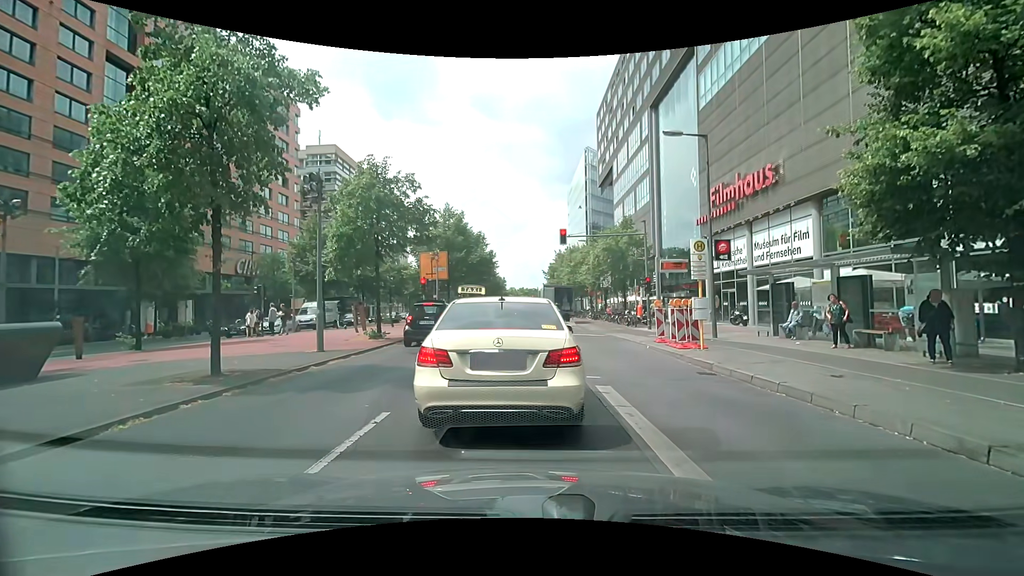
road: primary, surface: asphalt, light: Day
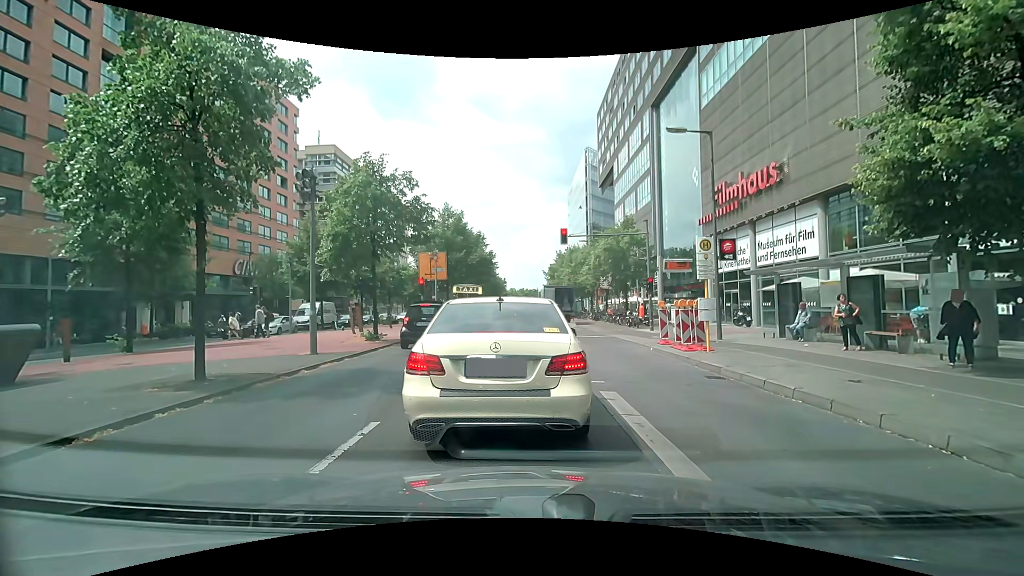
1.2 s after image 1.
(0.0, +0.5) m; 0°
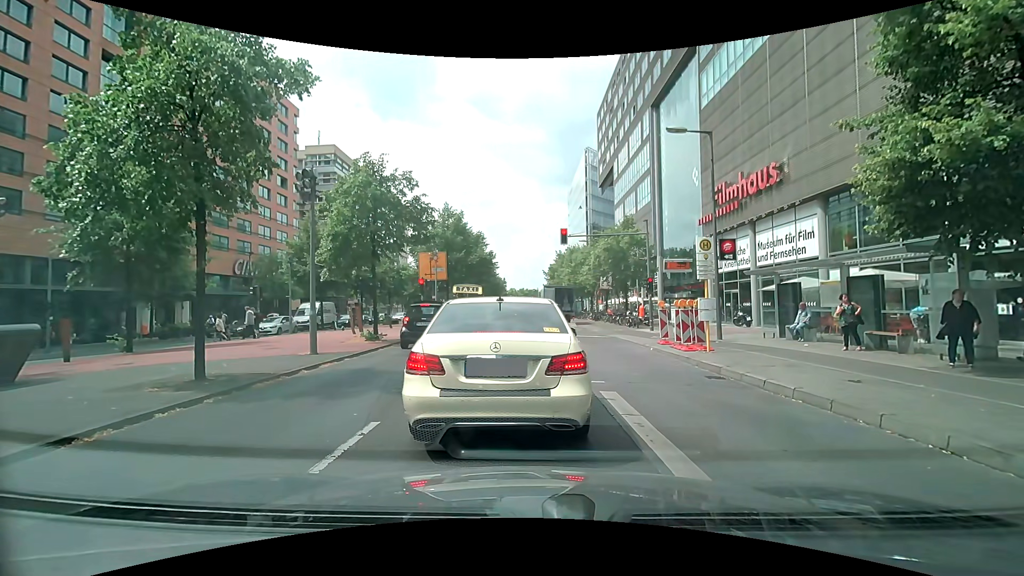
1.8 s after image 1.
(0.0, 0.0) m; 0°
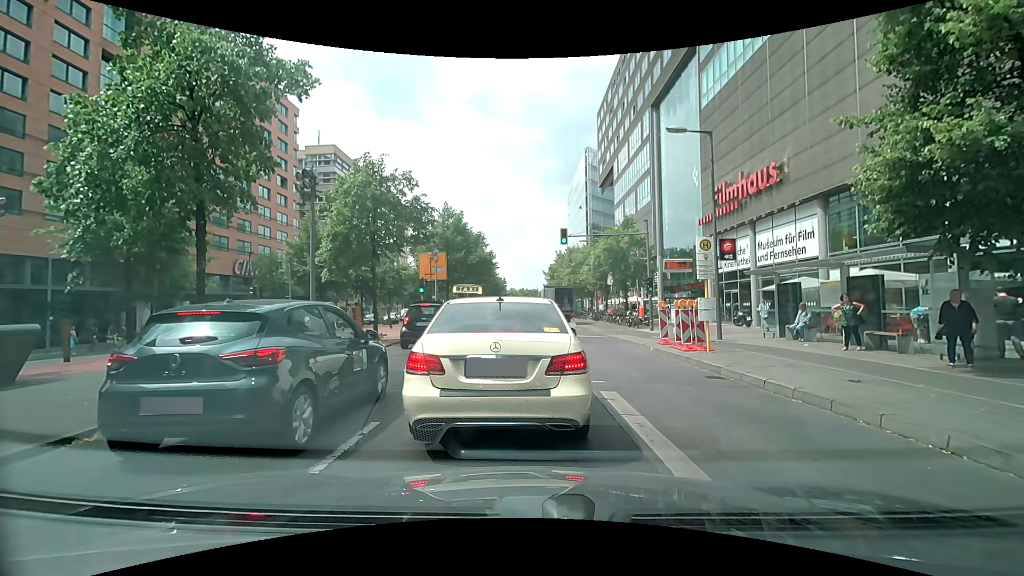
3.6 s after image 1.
(0.0, 0.0) m; 0°
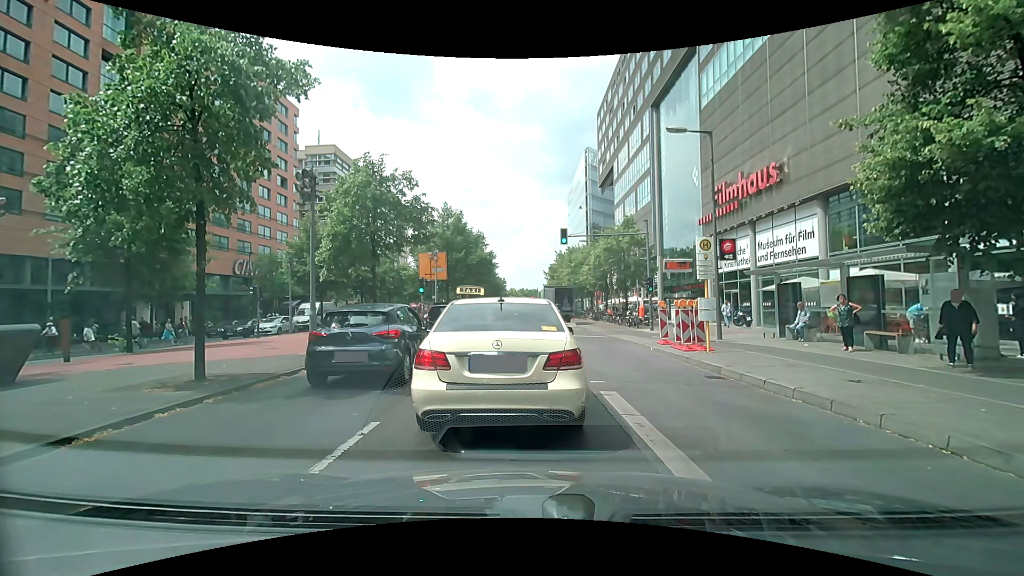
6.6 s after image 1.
(0.0, 0.0) m; 0°
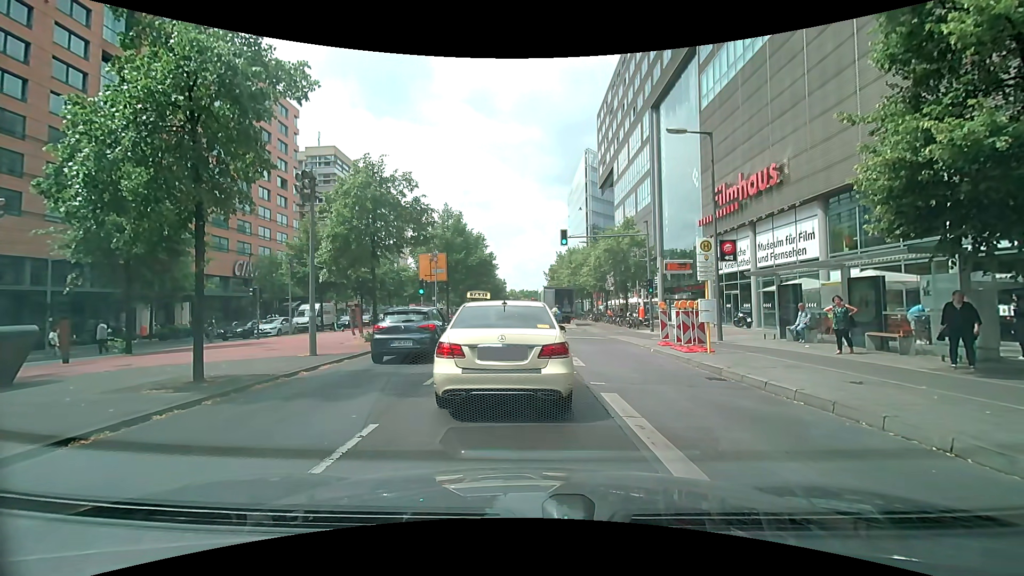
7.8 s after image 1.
(0.0, 0.0) m; 0°
